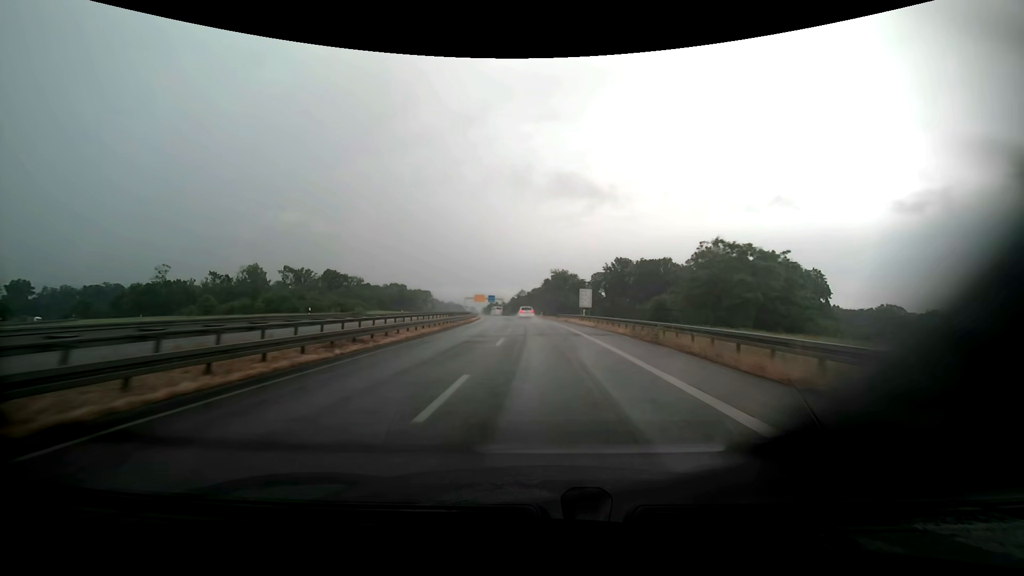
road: trunk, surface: asphalt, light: Day
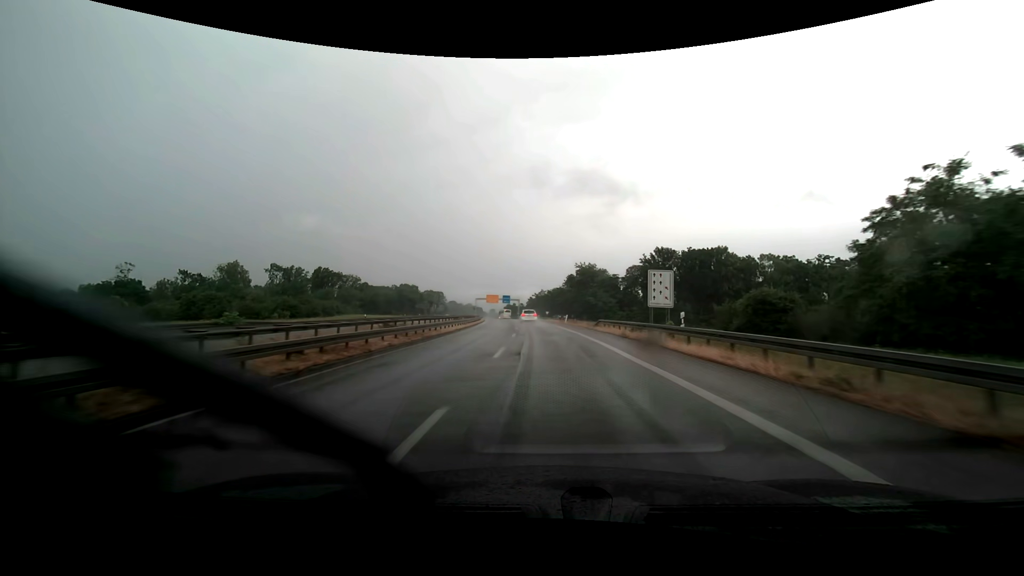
(-0.5, +27.4) m; -2°
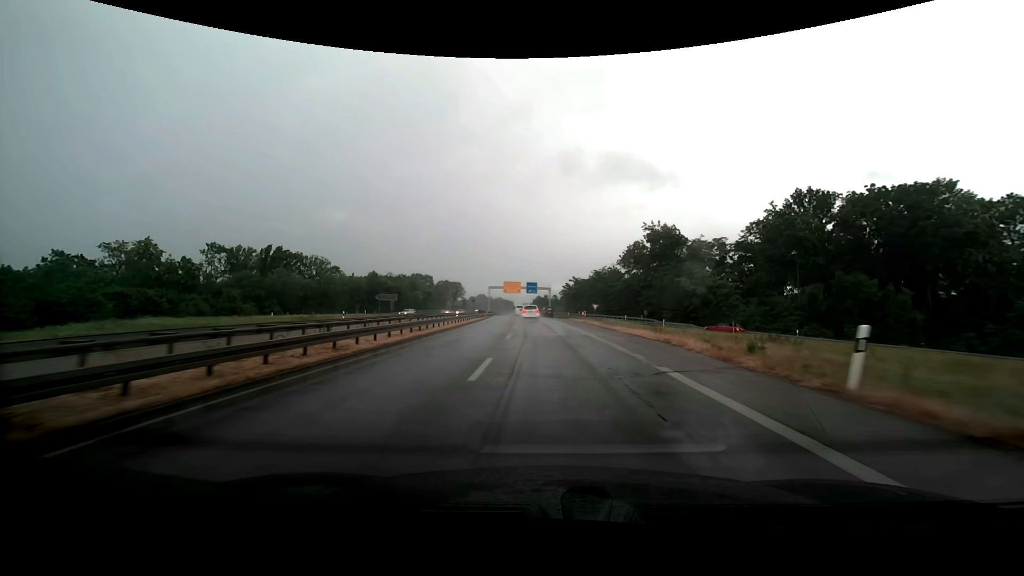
(-1.8, +53.6) m; -4°
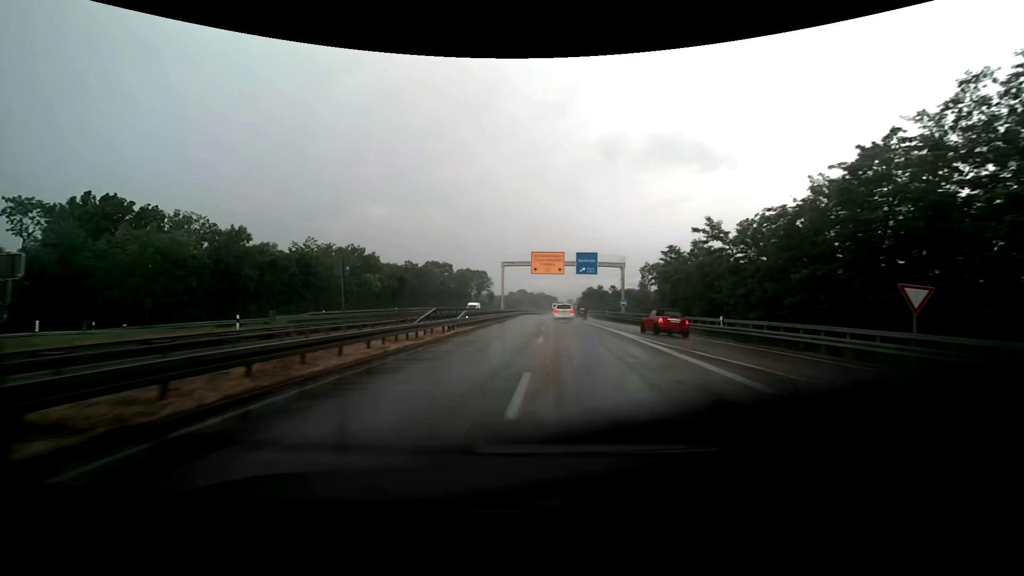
(-3.1, +63.0) m; -5°
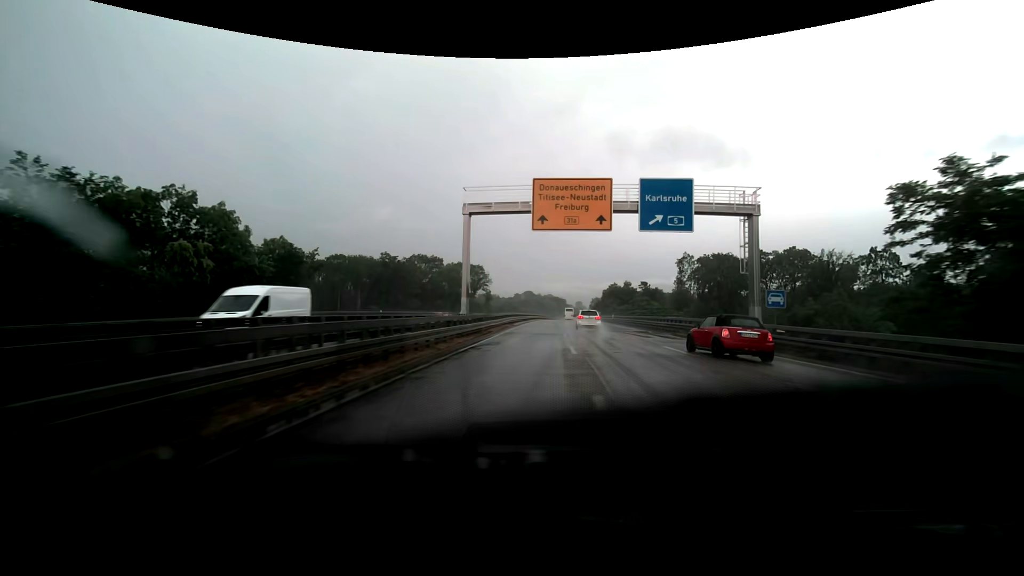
(-1.1, +38.5) m; -1°
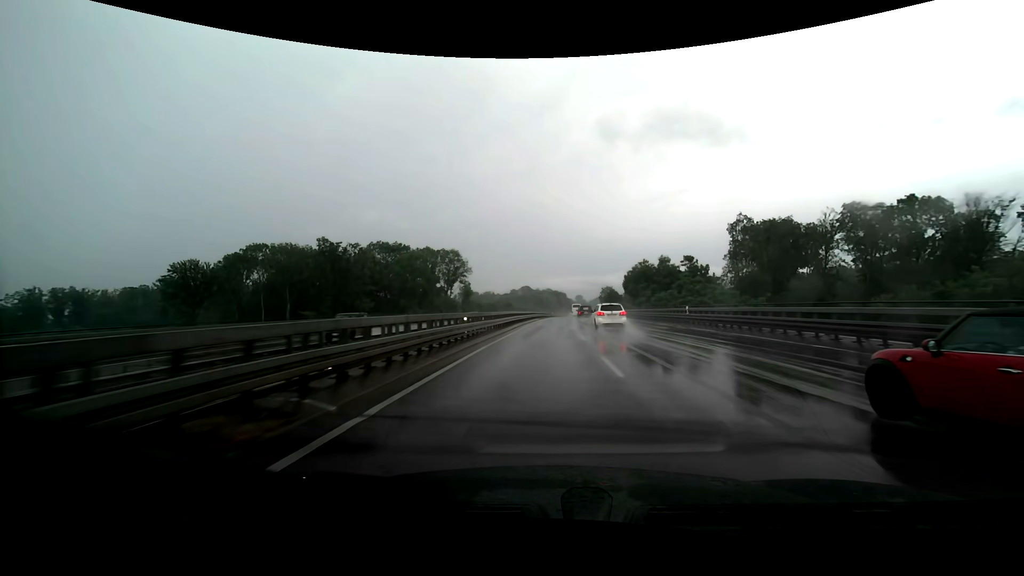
(0.0, +42.0) m; 0°
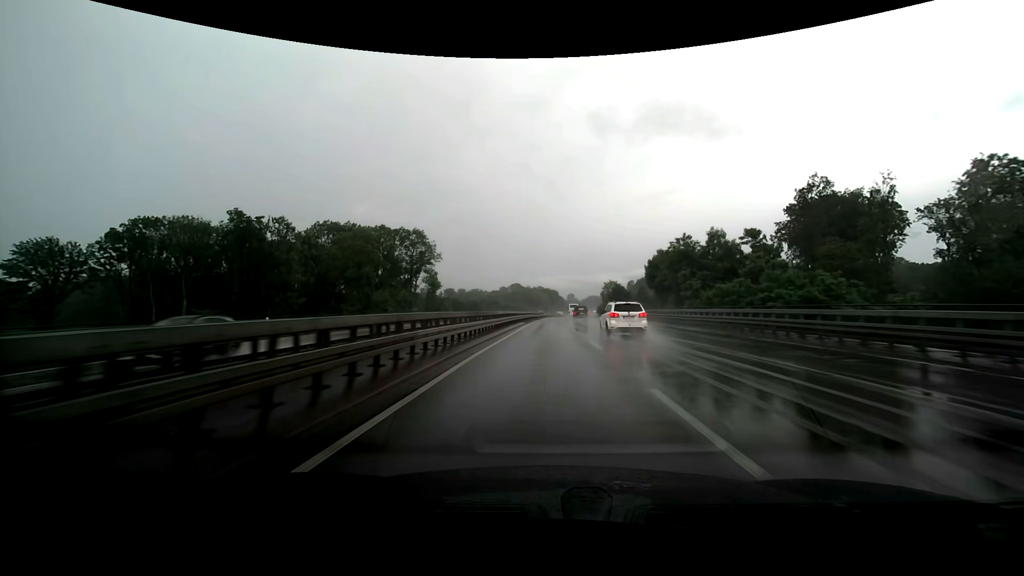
(+0.1, +29.7) m; +1°
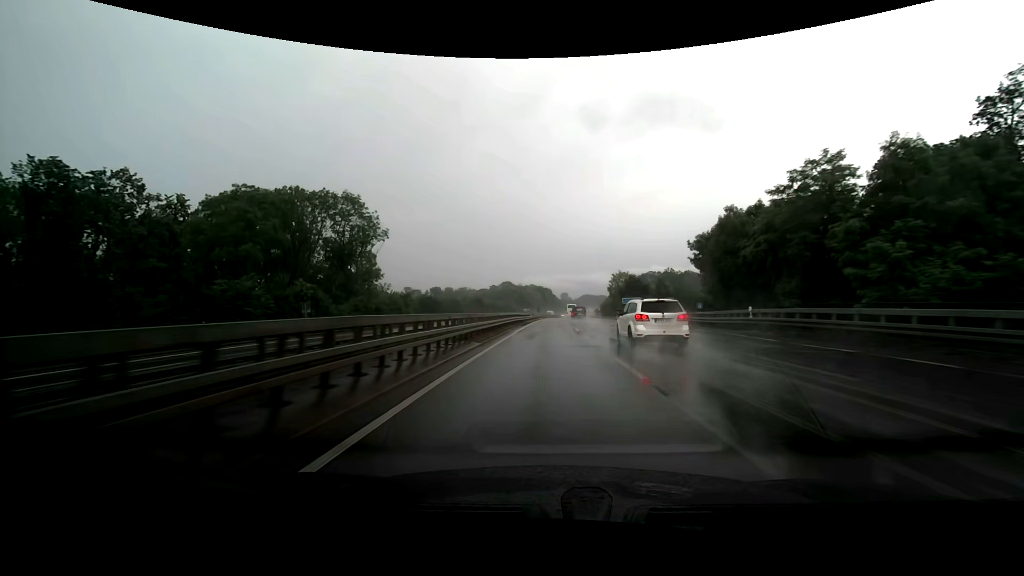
(+0.3, +30.8) m; +1°
(0, +10) (0, +20) (0, +30) (0, +40) (0, +50) (0, +60) (0, +70) (+1, +80) (+1, +90) (+1, +100) m
